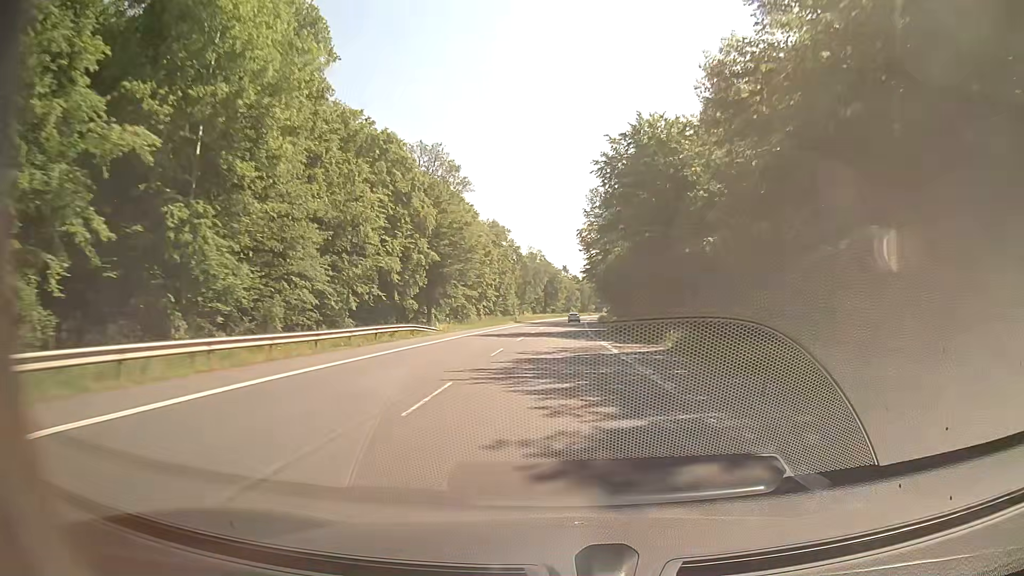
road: secondary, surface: asphalt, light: Day
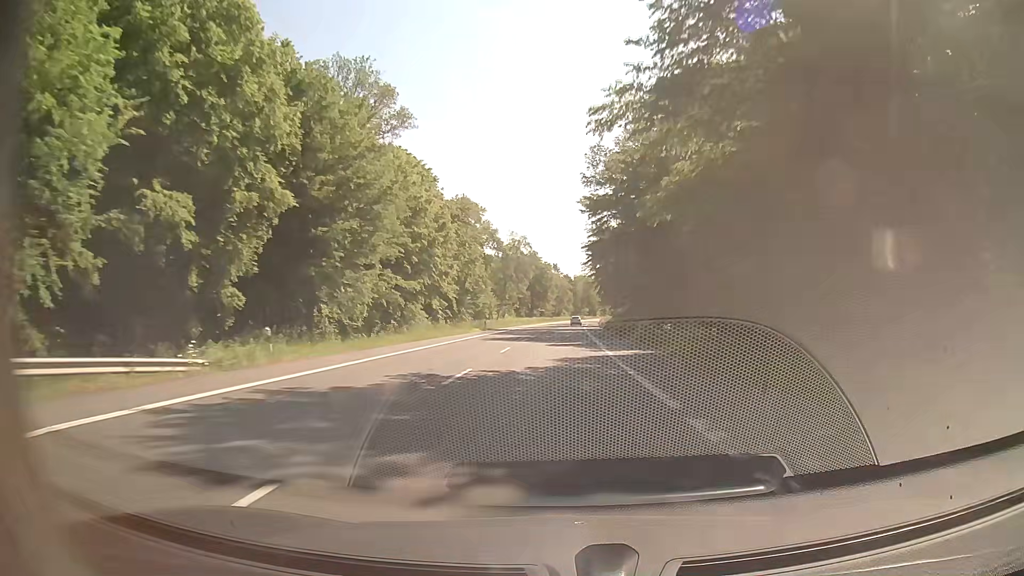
(+0.2, +31.6) m; +1°
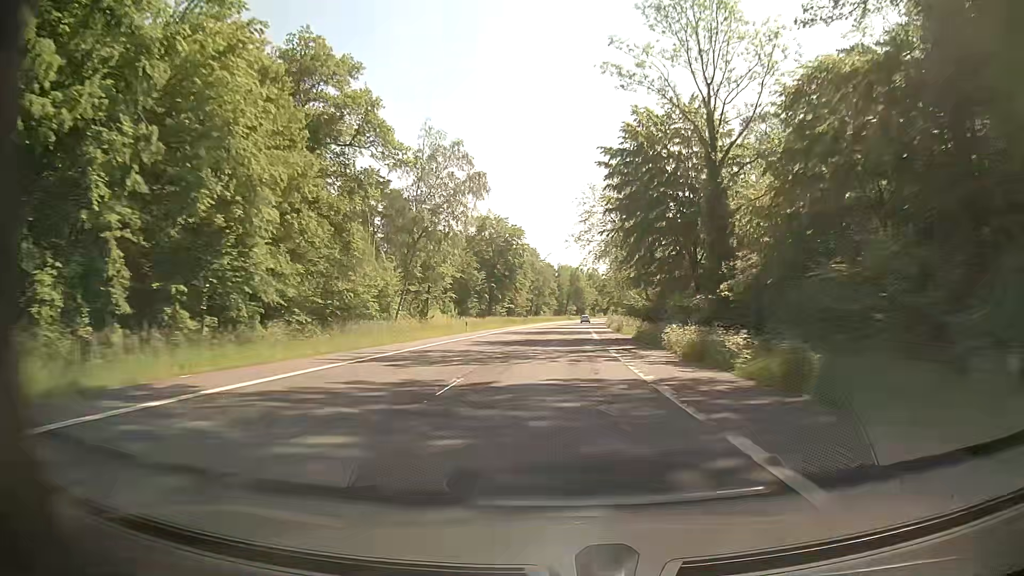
(+0.8, +63.3) m; +1°
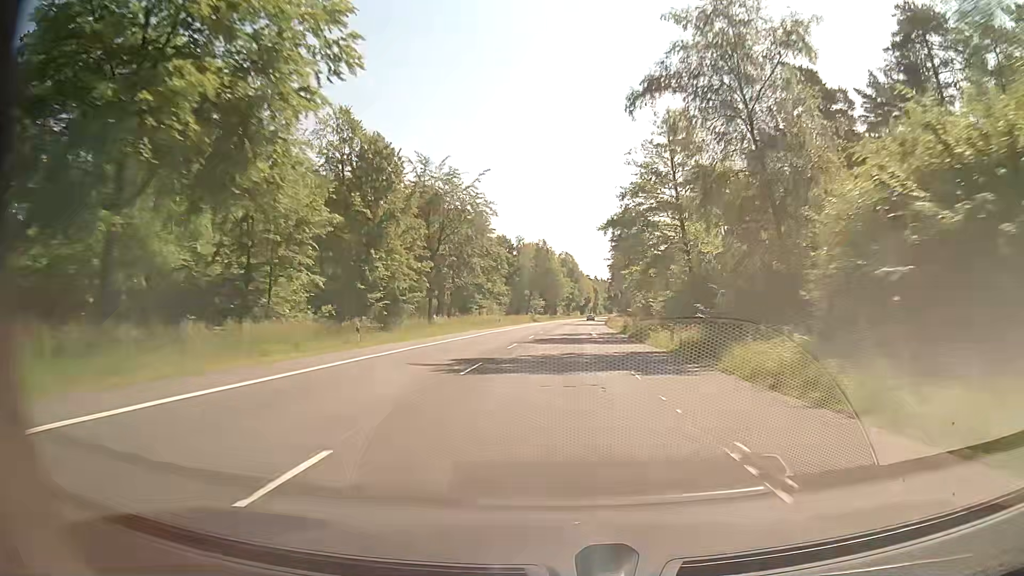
(+3.0, +79.0) m; +3°
